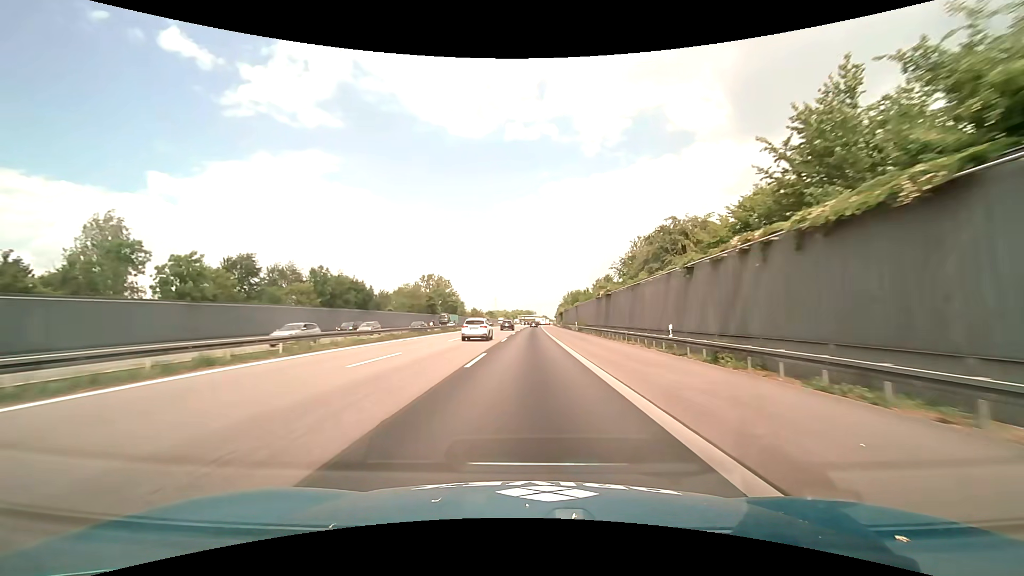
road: motorway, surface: asphalt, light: Day
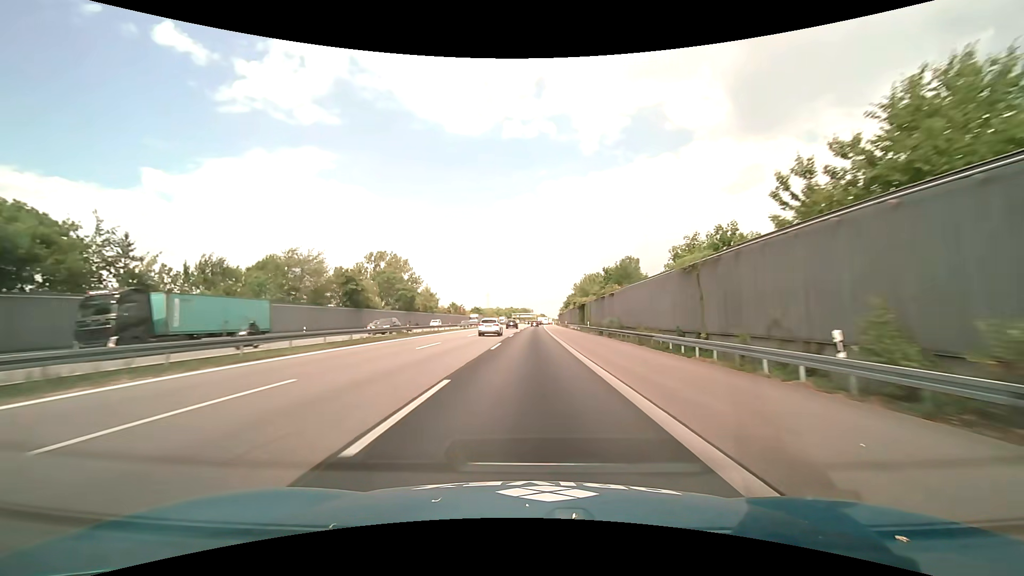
(+0.3, +63.2) m; 0°
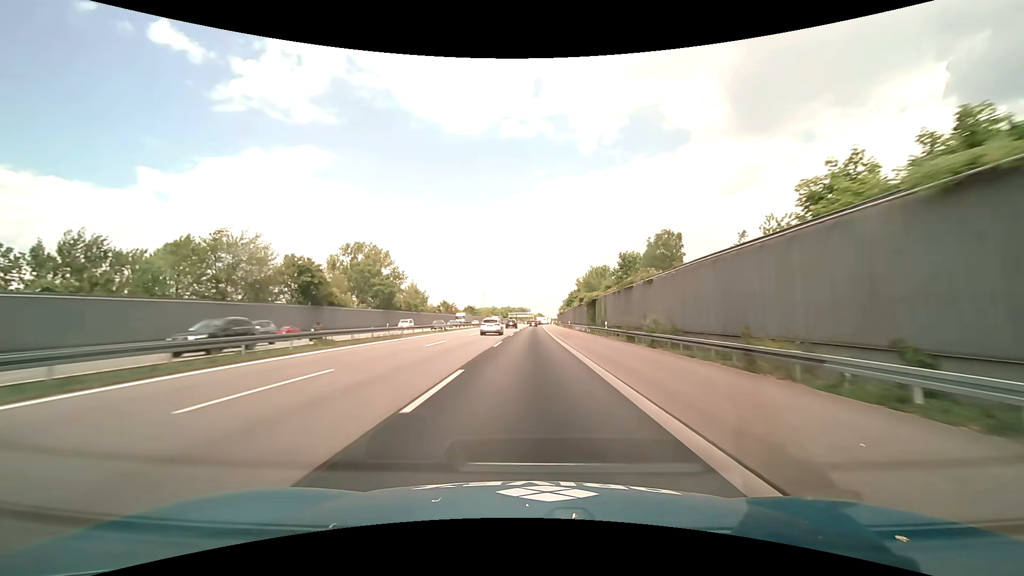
(0.0, +15.8) m; 0°
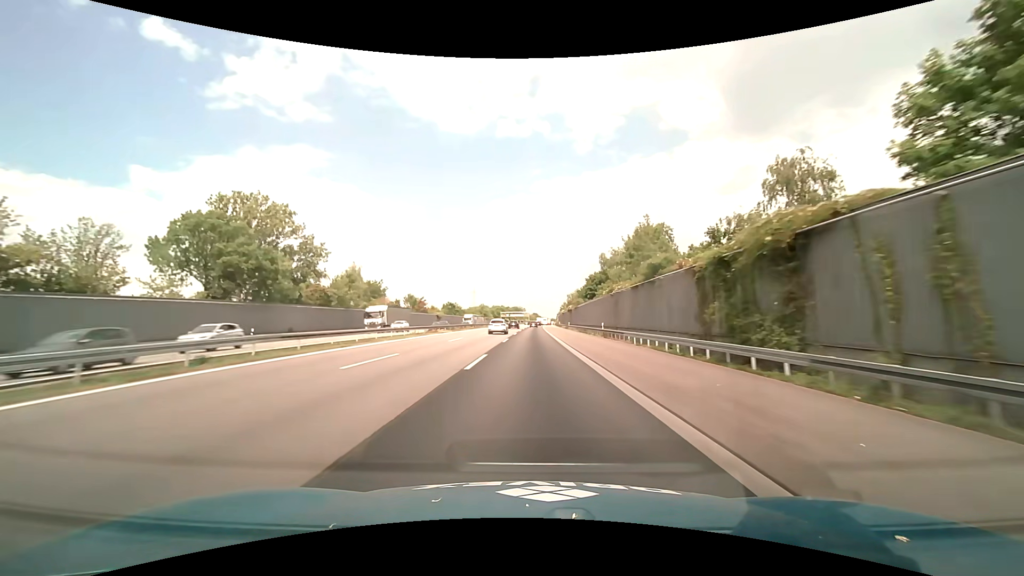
(+0.2, +47.4) m; 0°
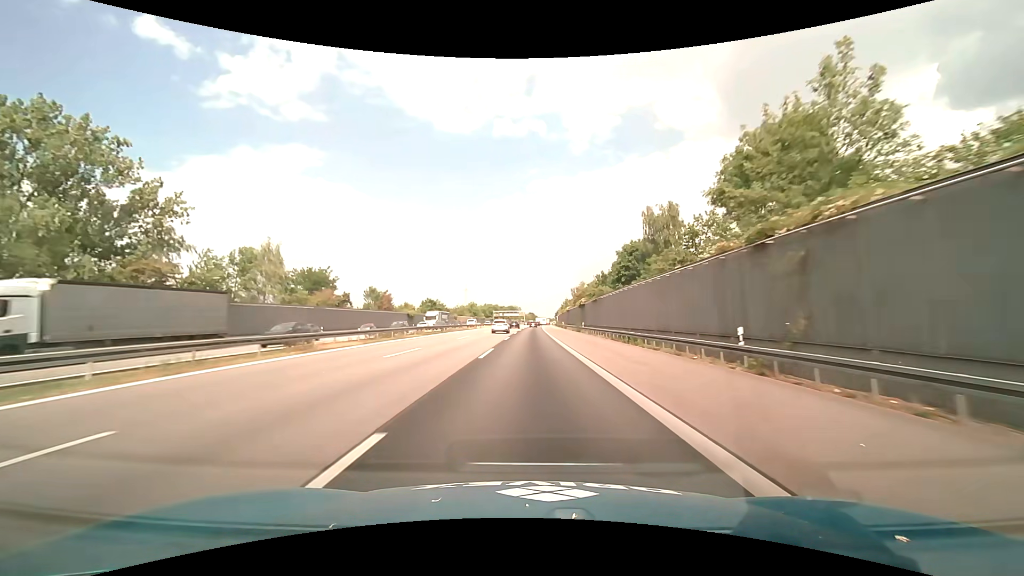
(+0.2, +31.6) m; 0°
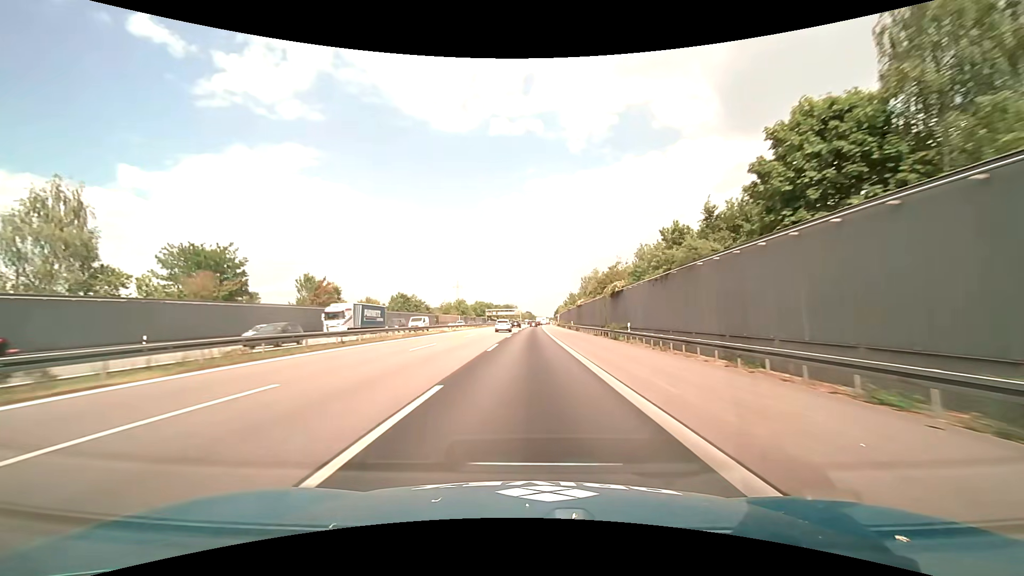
(+0.2, +31.6) m; +1°
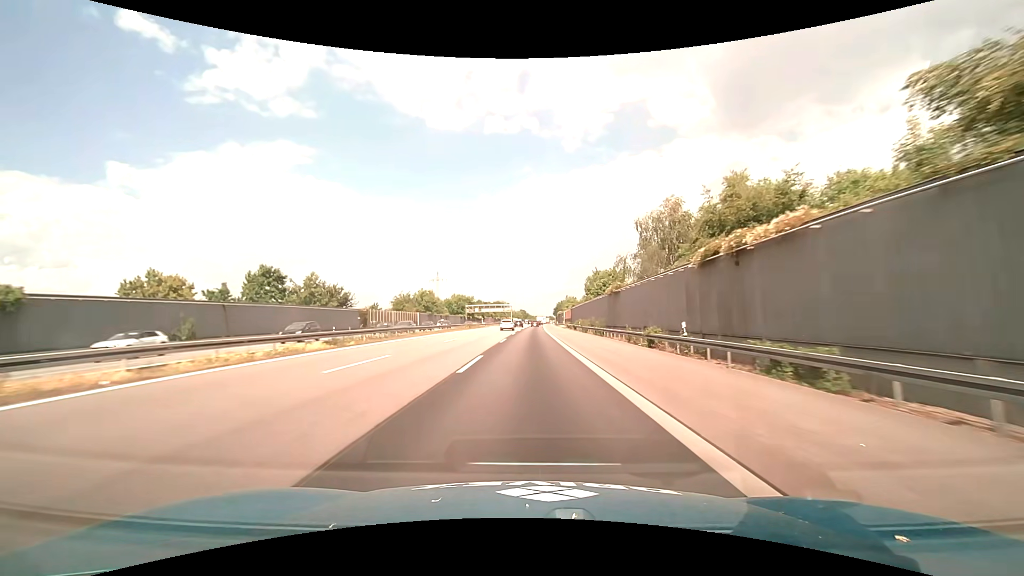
(+0.2, +63.3) m; +1°
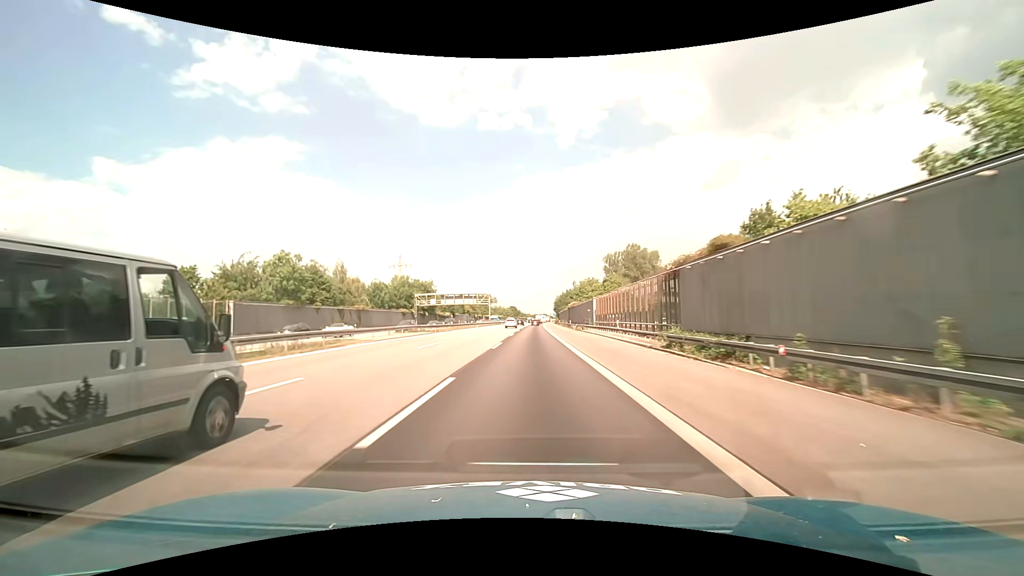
(+0.6, +79.3) m; +1°
(0, +10) (0, +20) (0, +30) (0, +40) (0, +50) (0, +60) (+1, +70) (+1, +80) (+1, +90) (+1, +100) m
